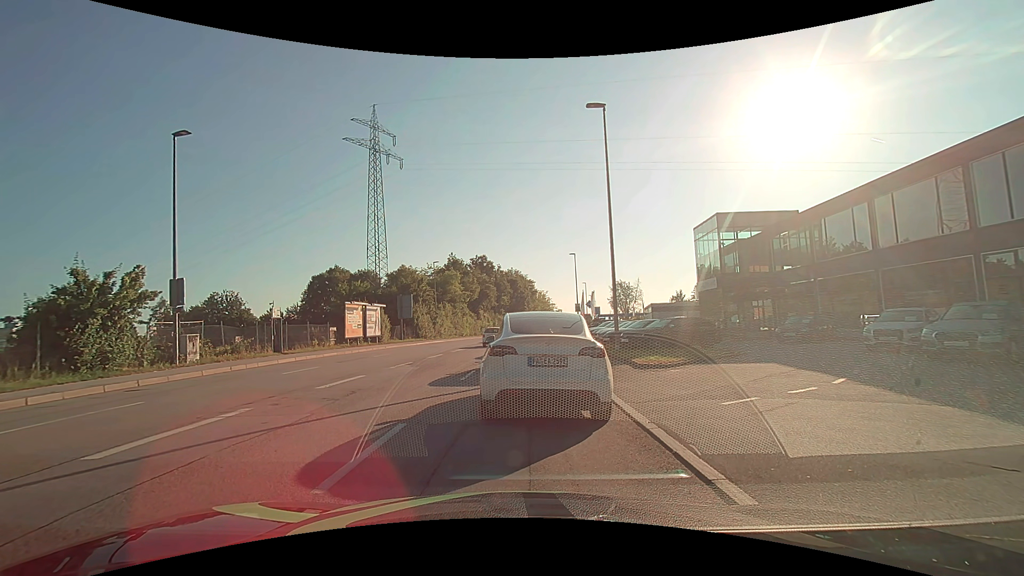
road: tertiary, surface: asphalt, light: Day
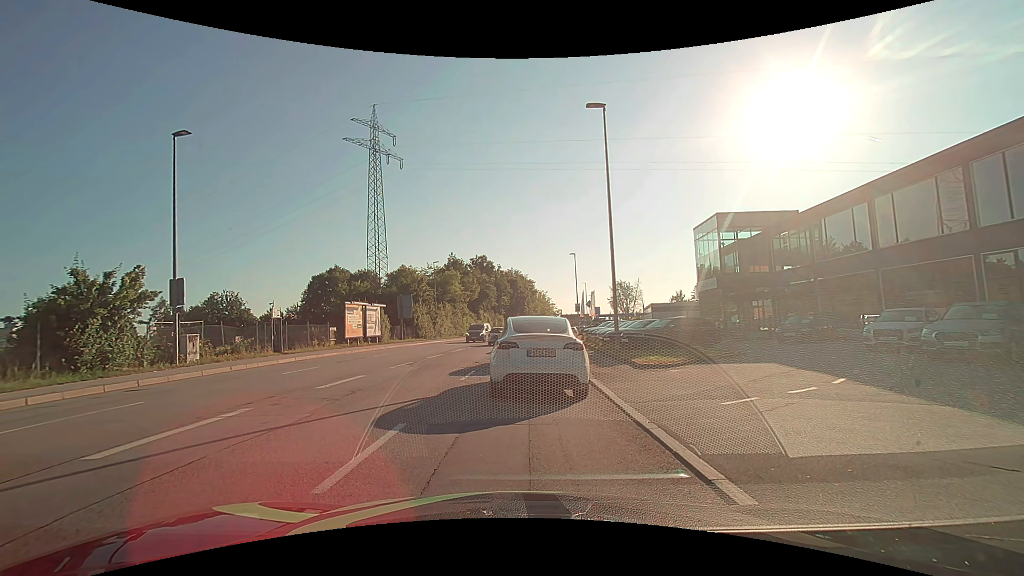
(0.0, 0.0) m; 0°
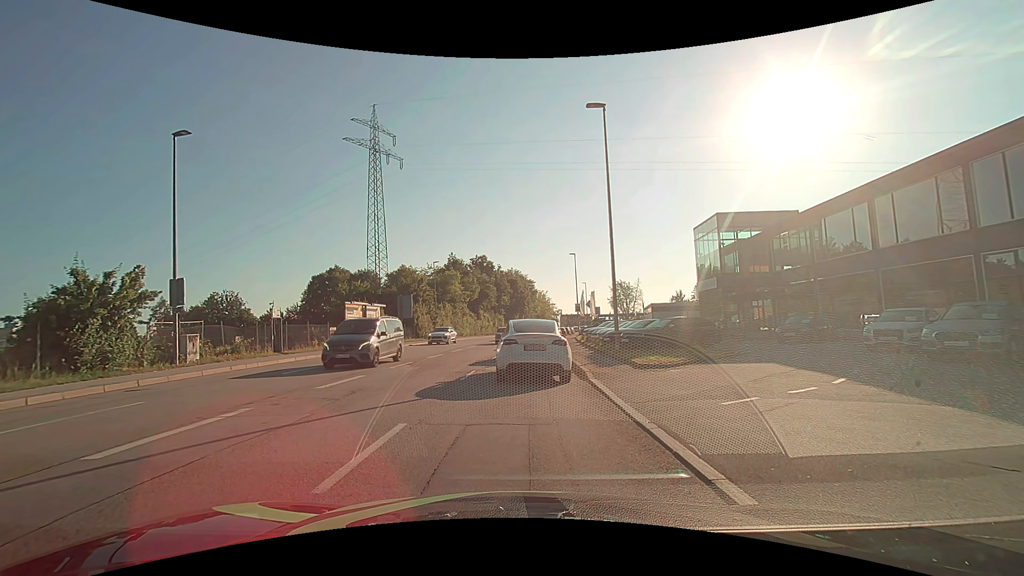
(0.0, 0.0) m; 0°
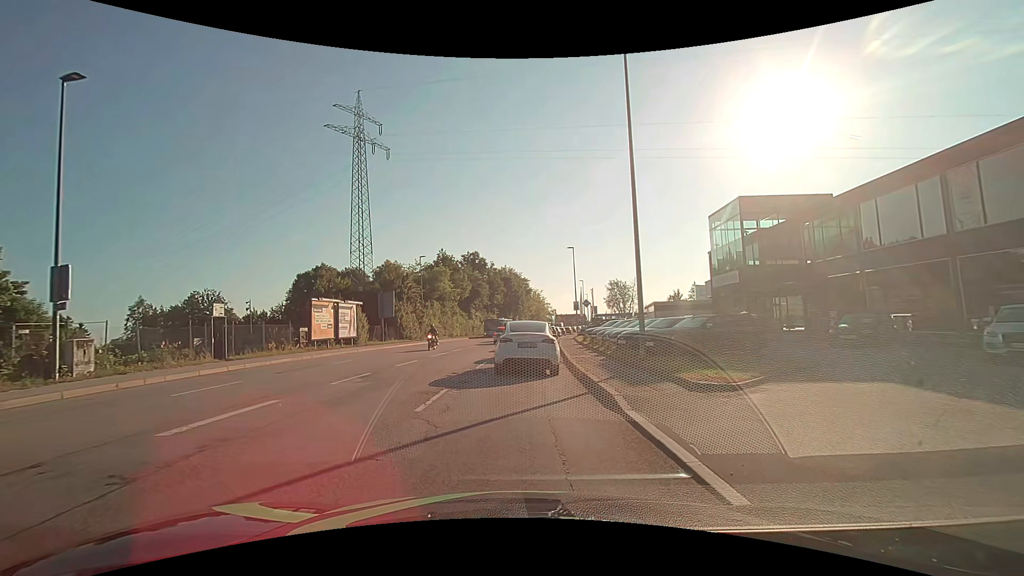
(+0.1, +5.3) m; +3°
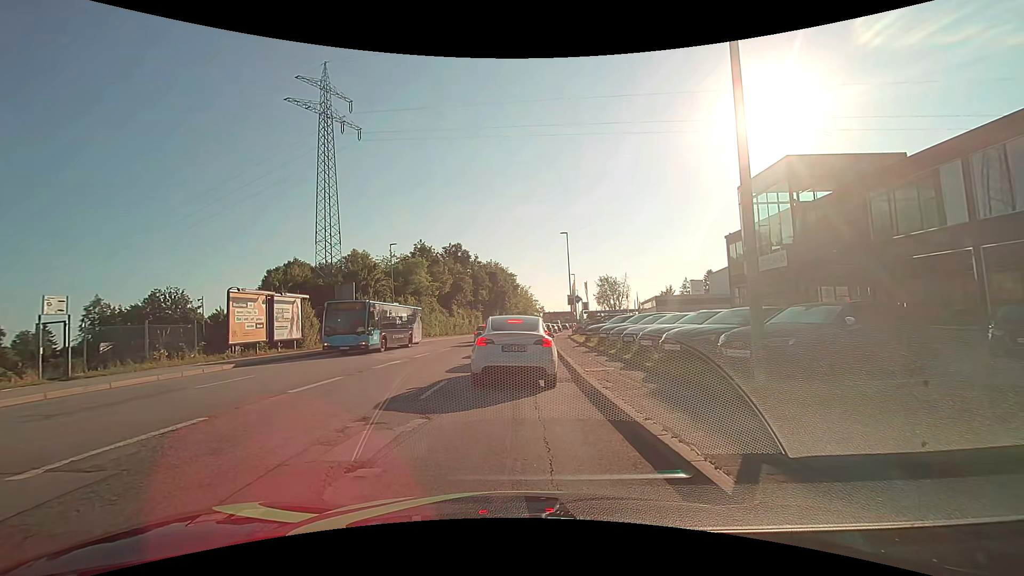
(-0.1, +7.7) m; 0°
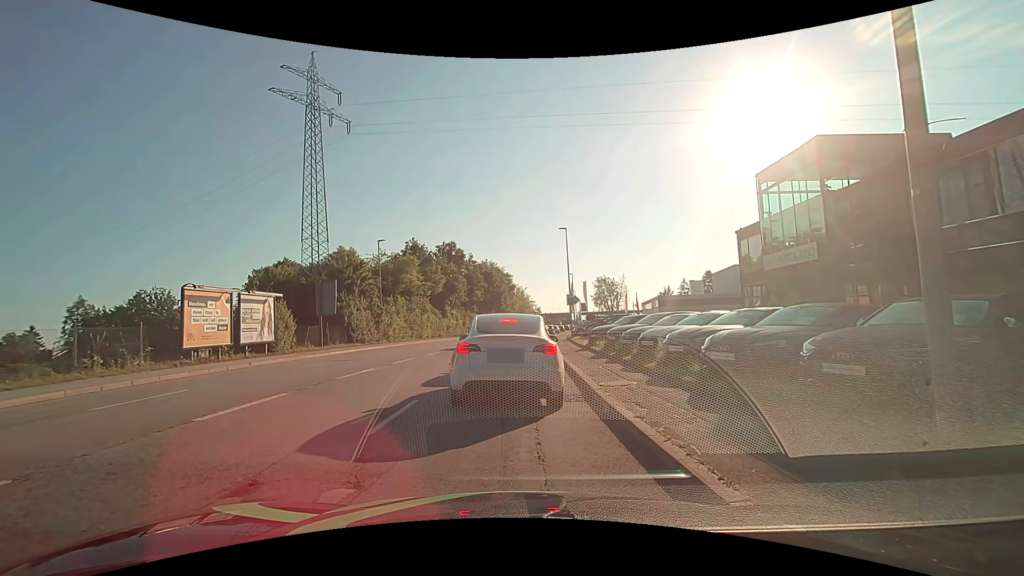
(0.0, +2.9) m; -1°
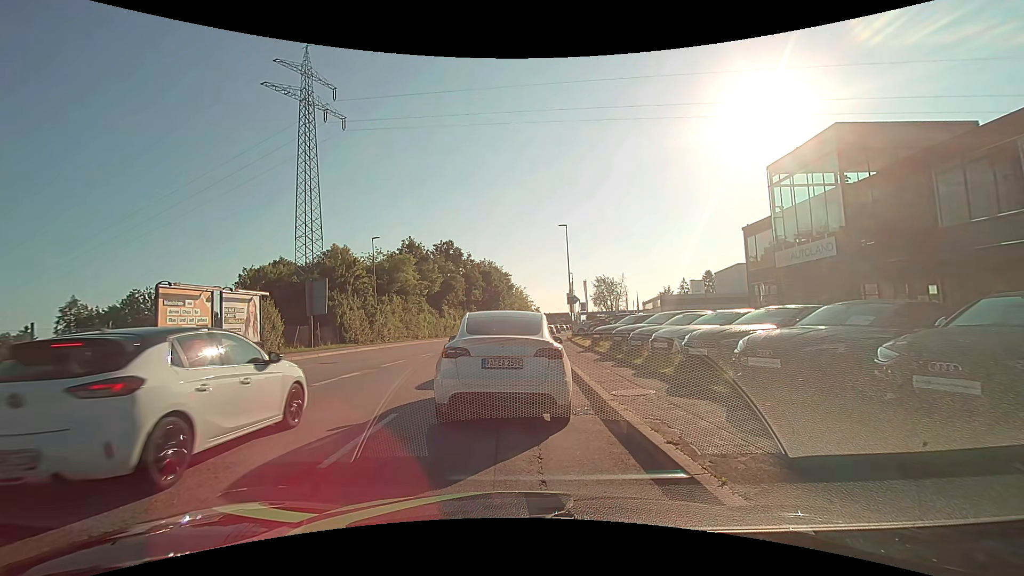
(0.0, +1.4) m; 0°
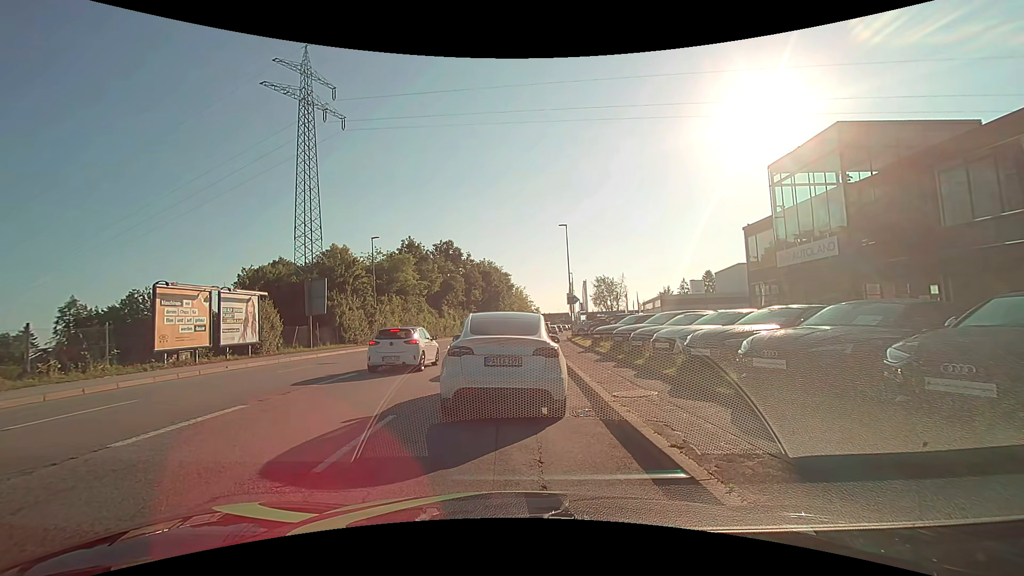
(0.0, +0.2) m; 0°
